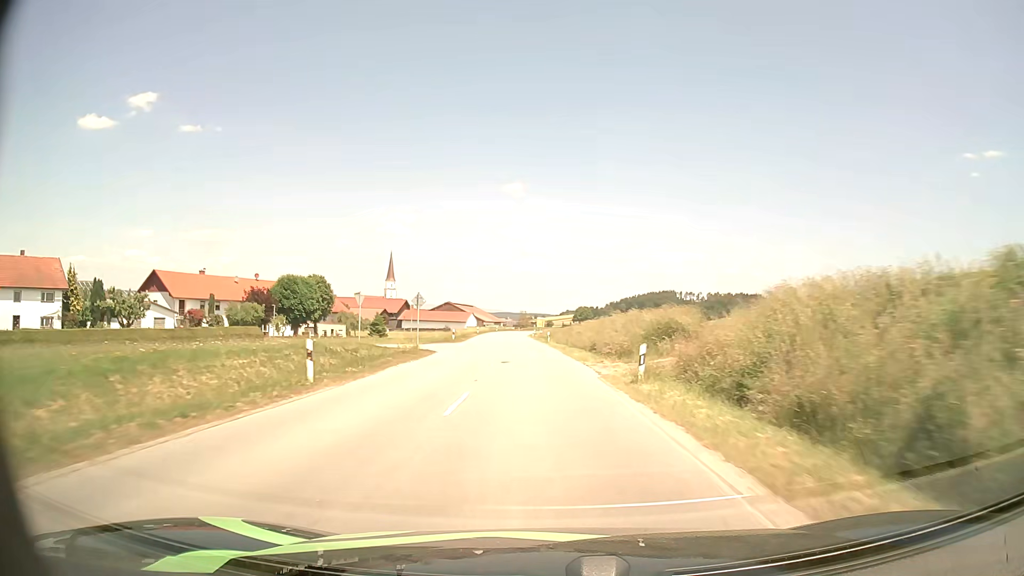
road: secondary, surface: asphalt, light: Day
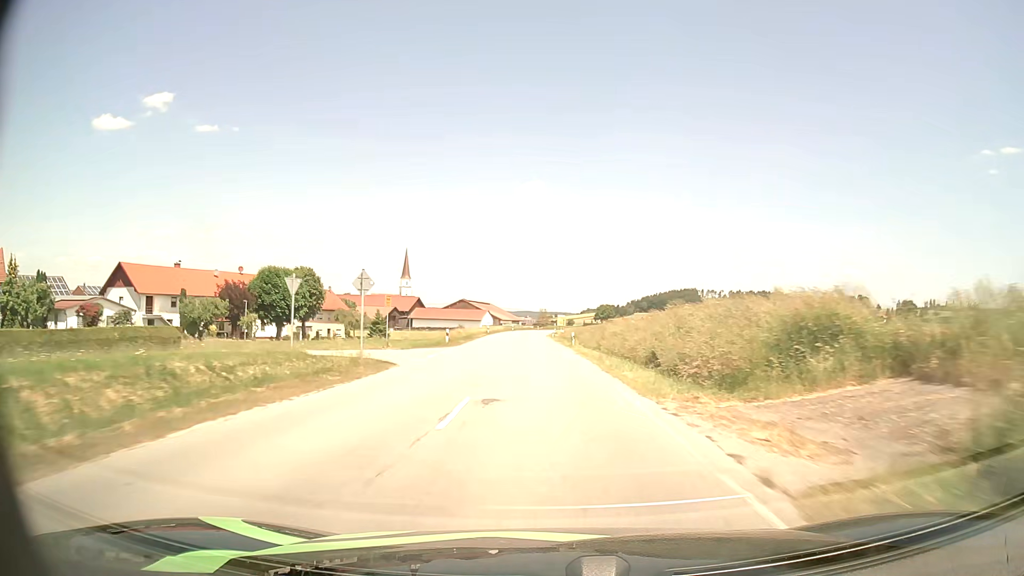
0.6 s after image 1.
(-0.3, +13.6) m; -2°
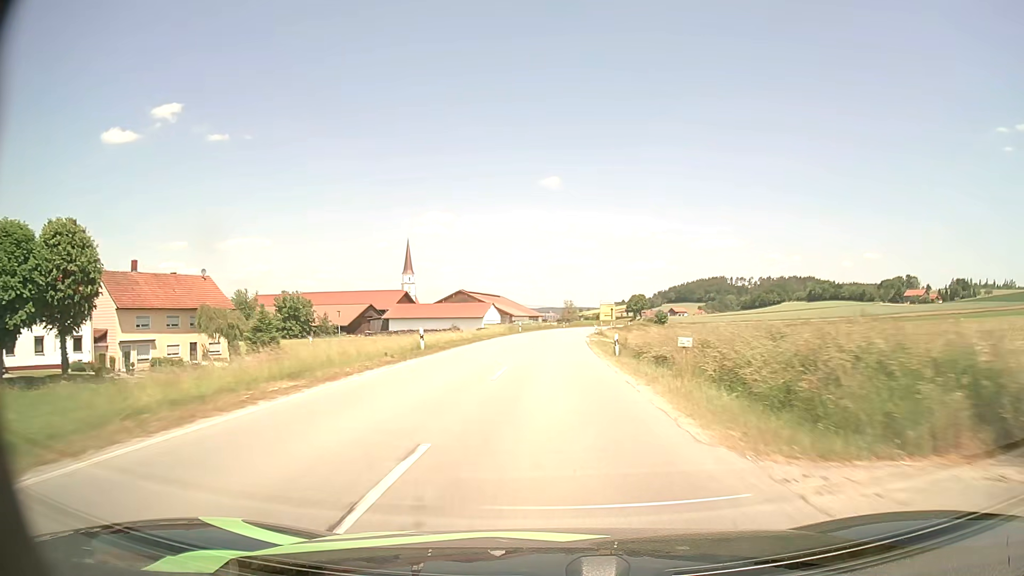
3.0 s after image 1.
(-1.3, +53.2) m; -2°
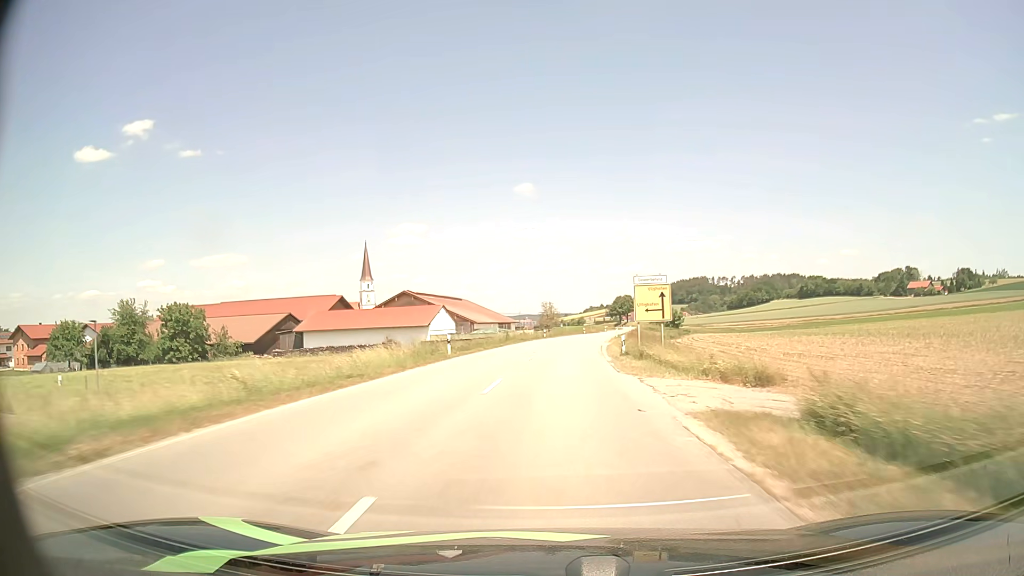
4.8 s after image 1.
(+0.4, +38.3) m; +2°
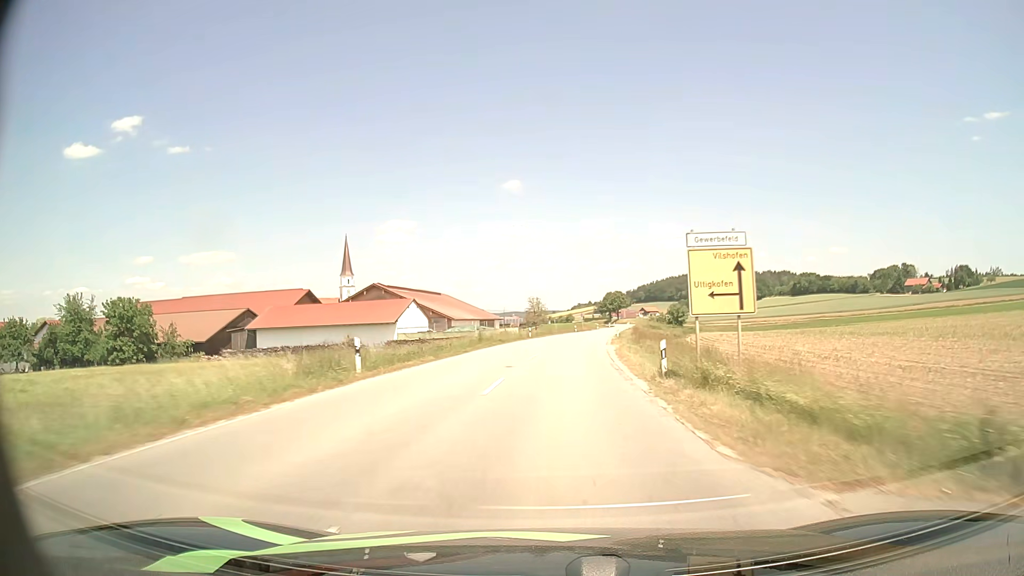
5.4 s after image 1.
(+0.1, +12.8) m; +1°
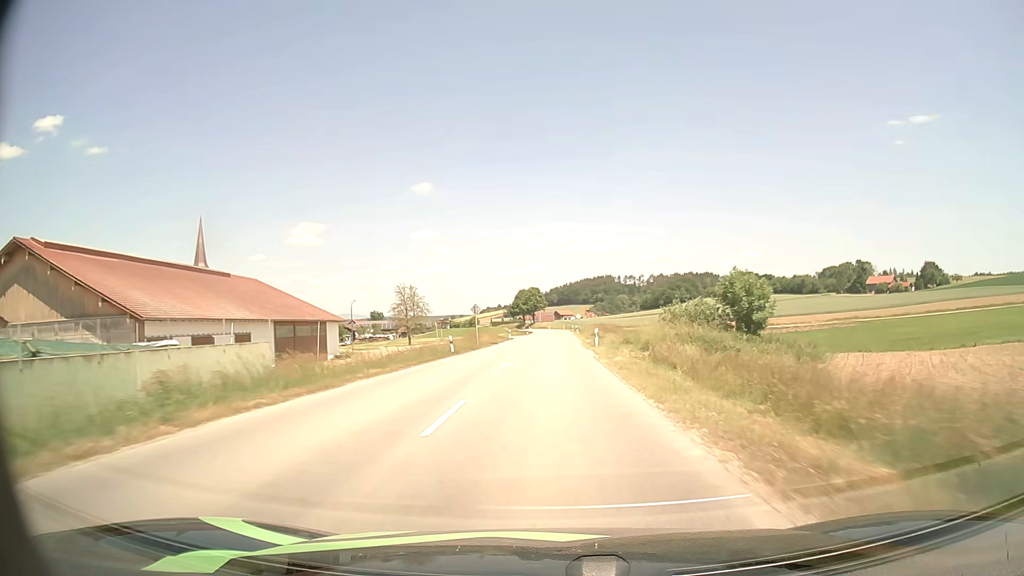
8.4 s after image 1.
(+4.3, +64.3) m; +8°
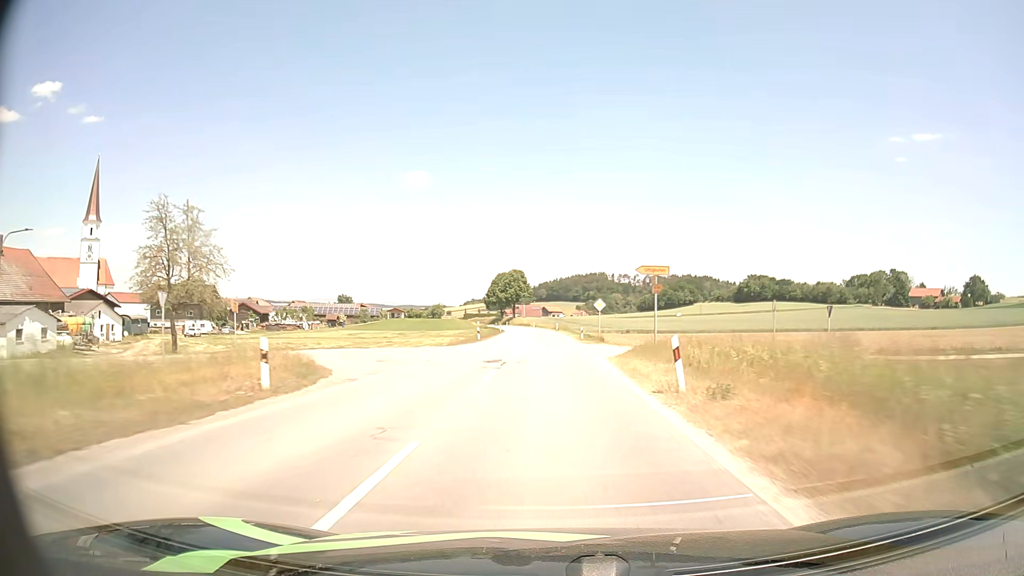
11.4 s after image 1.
(+0.6, +64.4) m; +1°
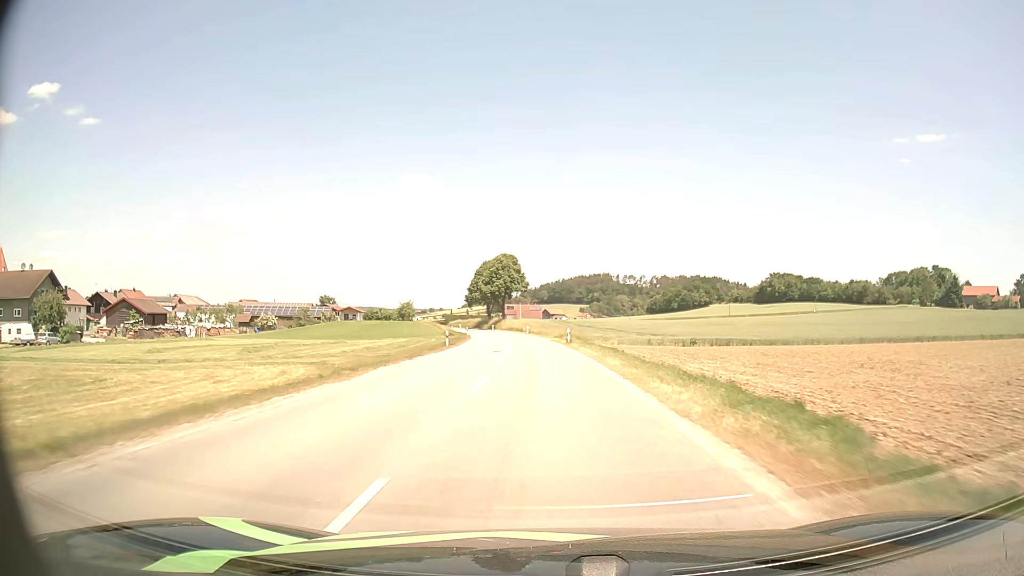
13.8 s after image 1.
(+0.1, +49.8) m; 0°
(0, +10) (0, +20) (0, +30) (-1, +40) (-1, +50) (-2, +60) (-3, +70) (-4, +80) (-6, +90) (-7, +100) m
